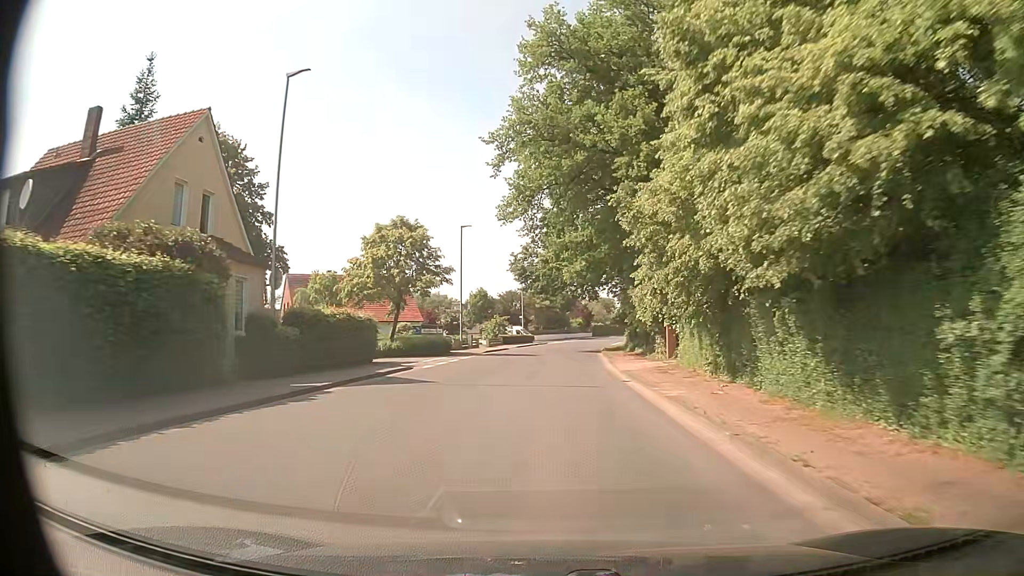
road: tertiary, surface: asphalt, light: Day
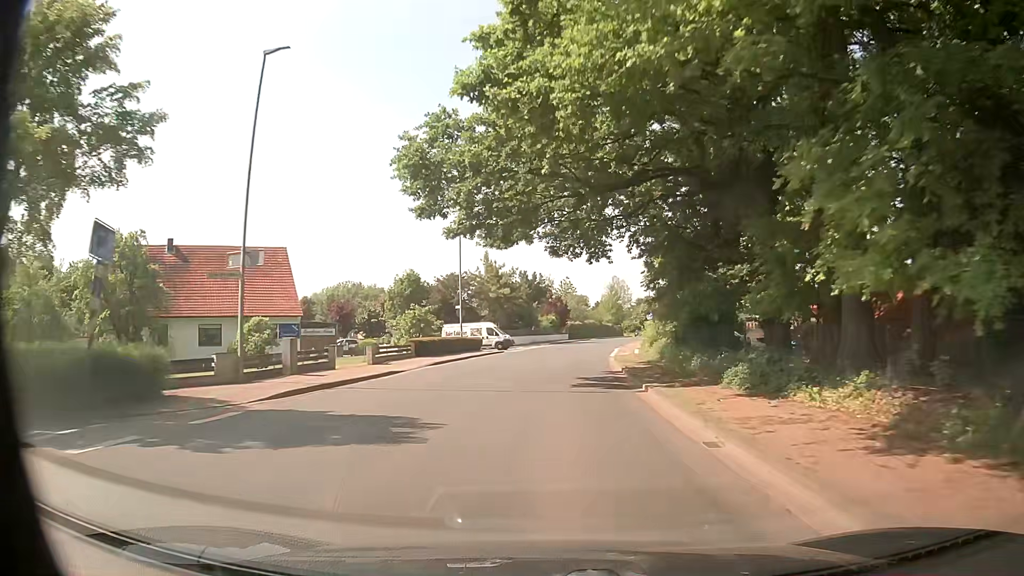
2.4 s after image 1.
(+0.9, +32.1) m; +3°
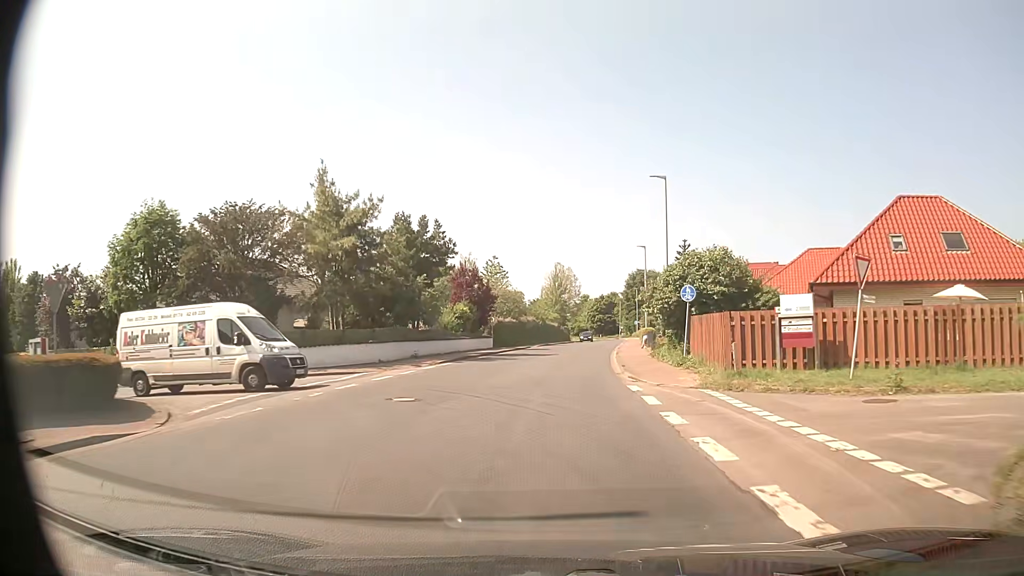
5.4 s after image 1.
(+2.3, +40.0) m; +6°
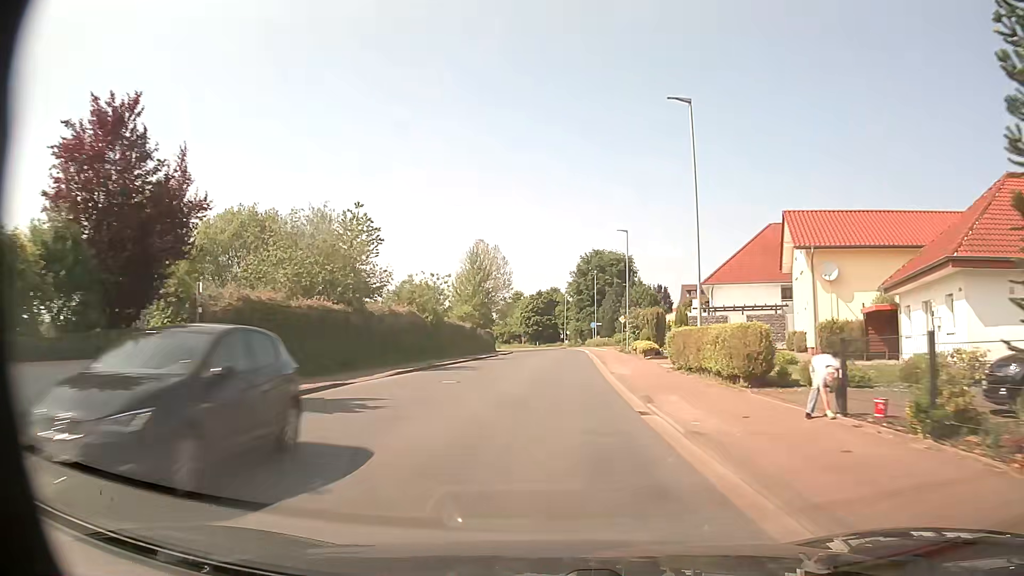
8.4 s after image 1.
(+2.2, +40.5) m; +6°
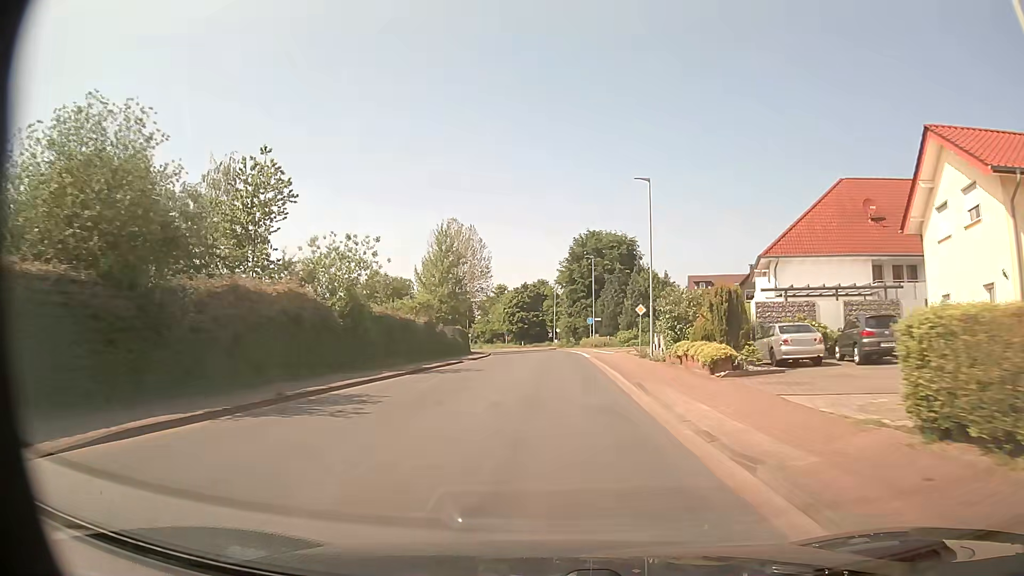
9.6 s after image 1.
(+0.2, +16.4) m; +1°
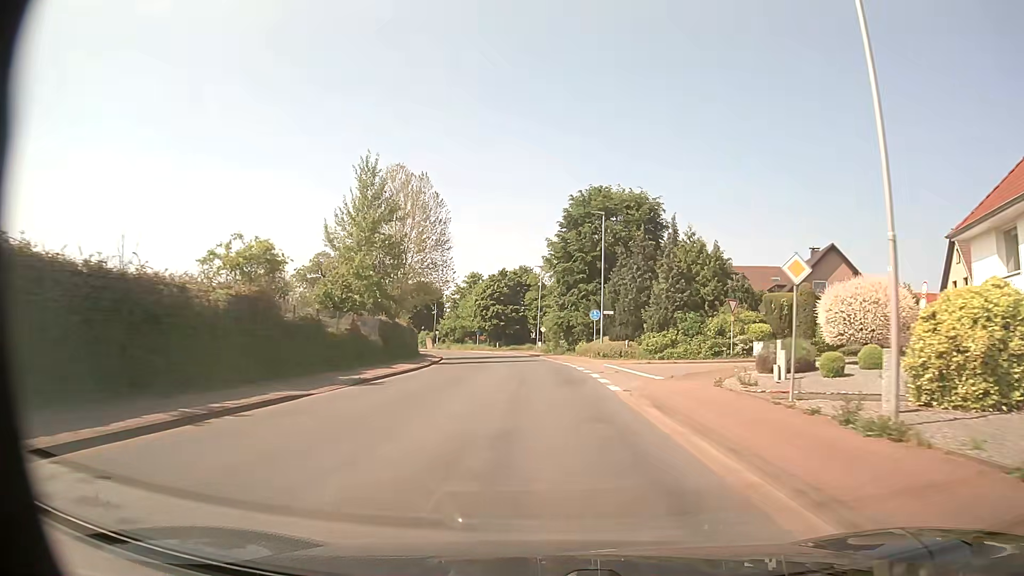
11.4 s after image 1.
(+0.3, +24.7) m; +1°
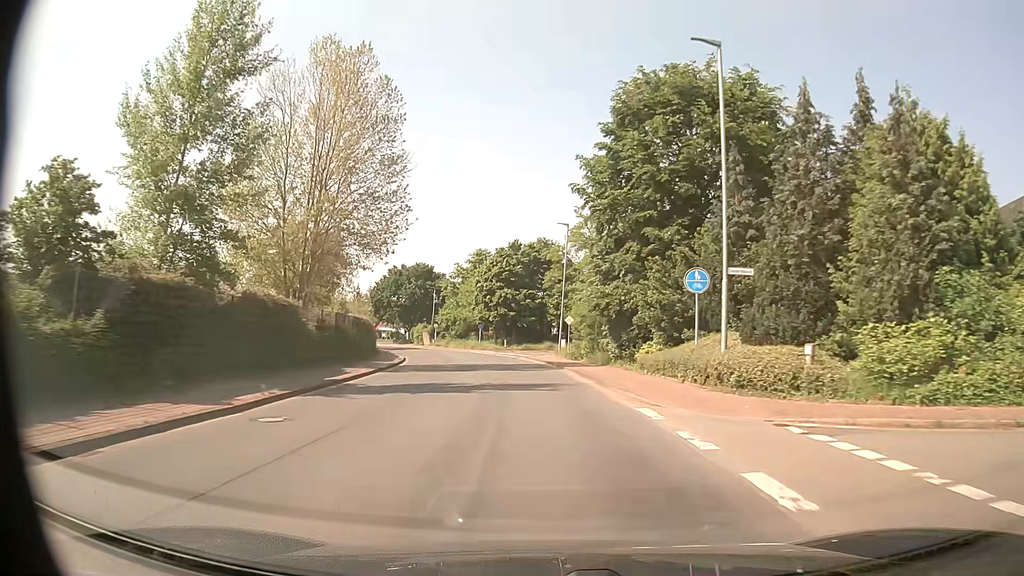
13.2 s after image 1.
(-0.2, +24.7) m; -2°
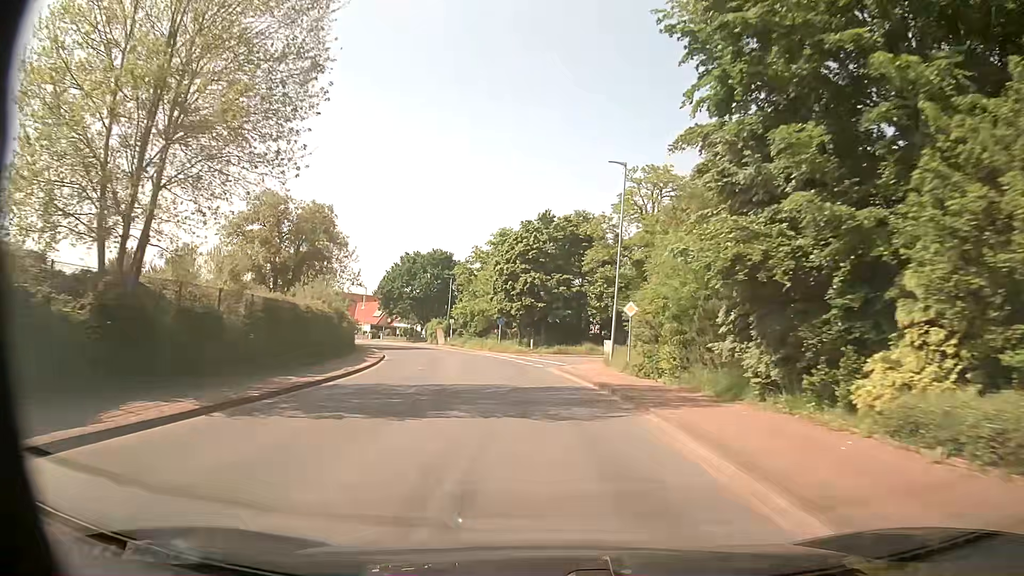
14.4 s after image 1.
(-0.4, +16.3) m; -3°
(0, +10) (-1, +20) (-2, +30) (-4, +40) (-6, +50) (-9, +59) (-12, +69) (-16, +78) (-20, +87) (-25, +96) m
